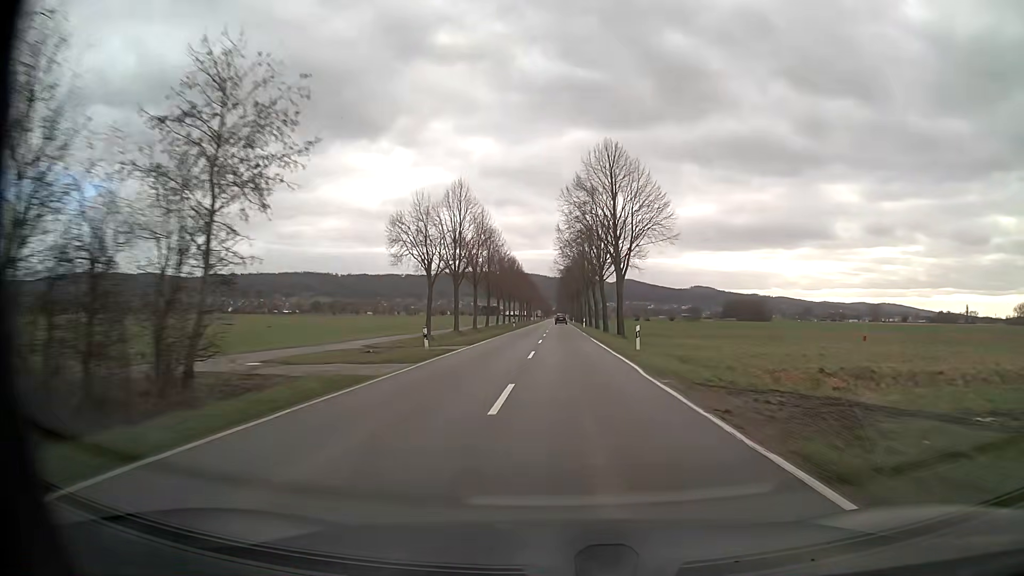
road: tertiary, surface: asphalt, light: Day
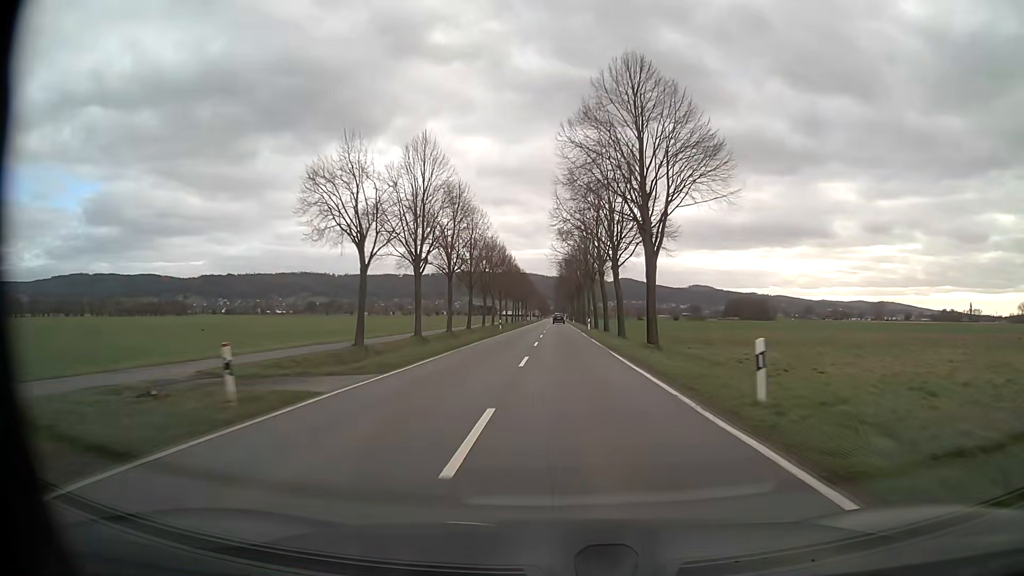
(0.0, +15.5) m; 0°
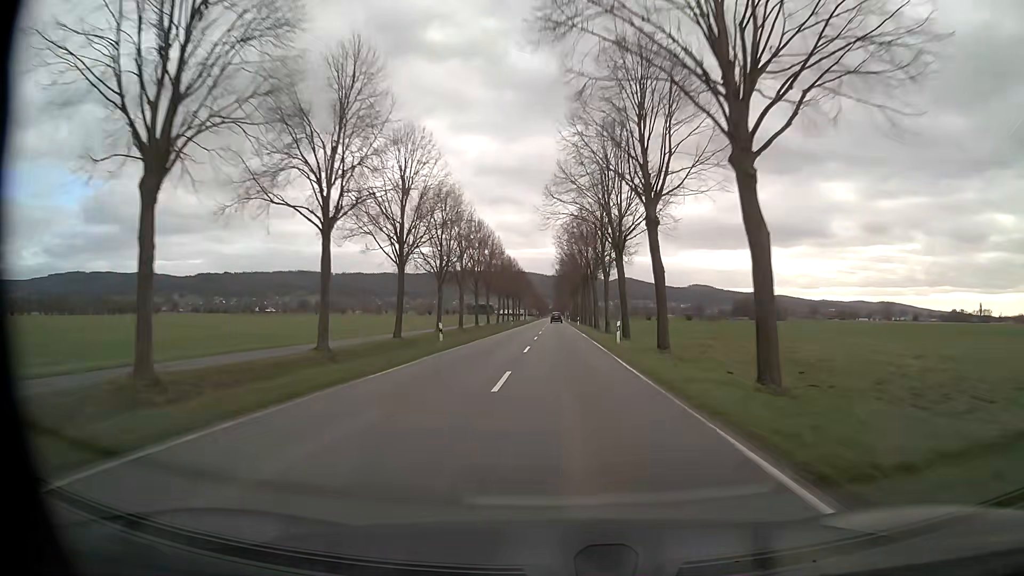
(+0.1, +29.8) m; 0°
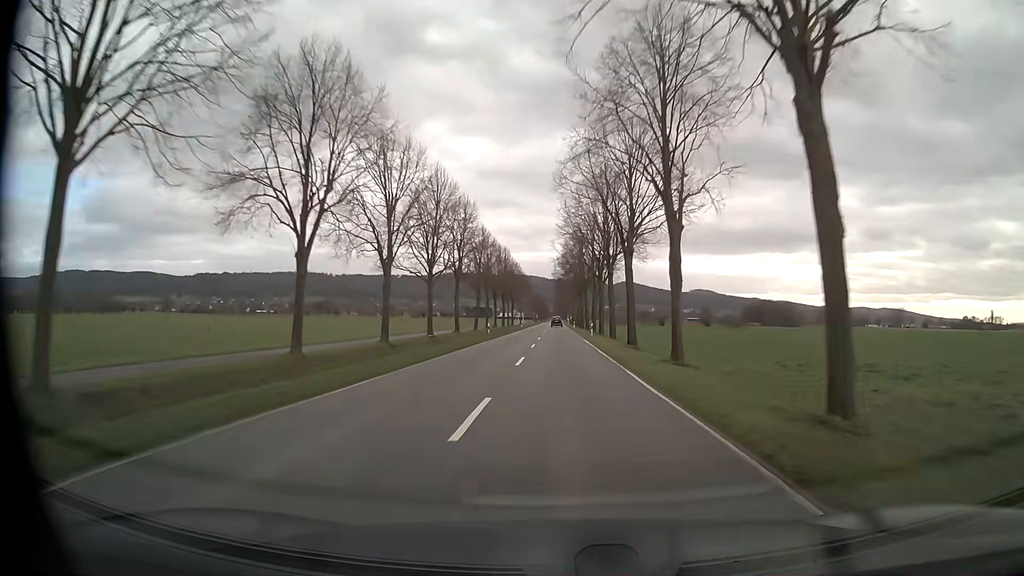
(-0.1, +28.4) m; 0°
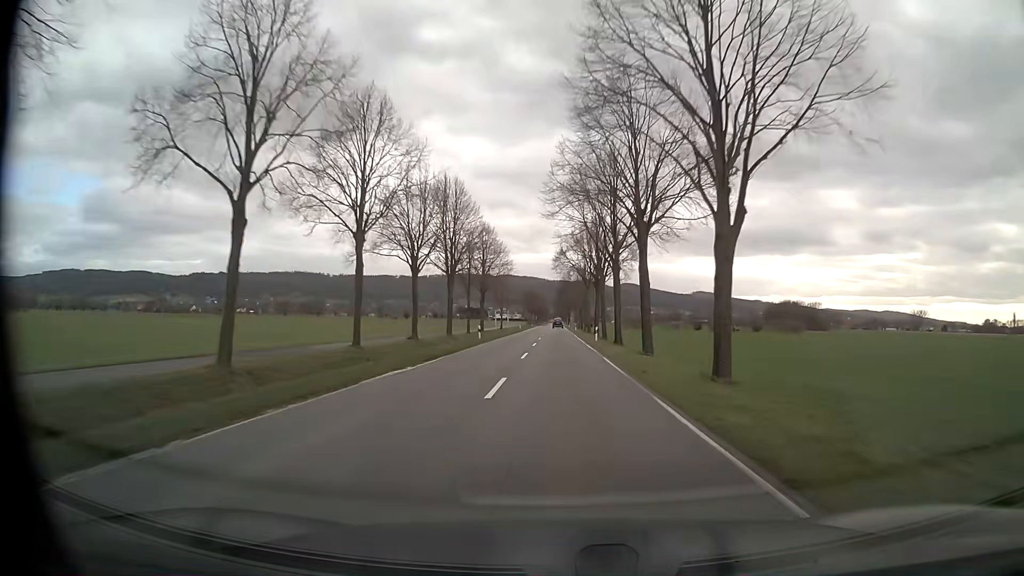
(-0.1, +56.0) m; 0°
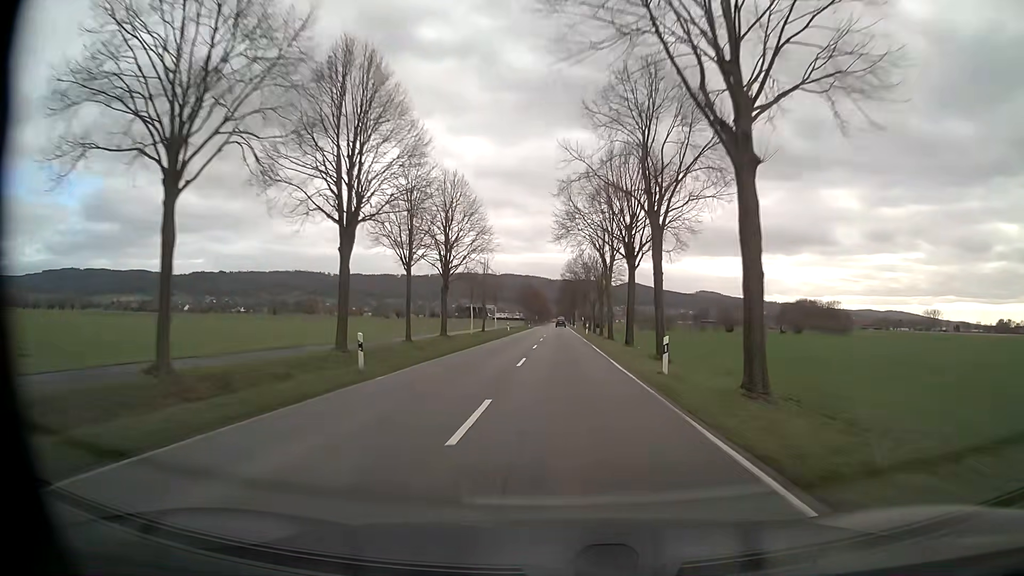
(-0.1, +28.5) m; 0°
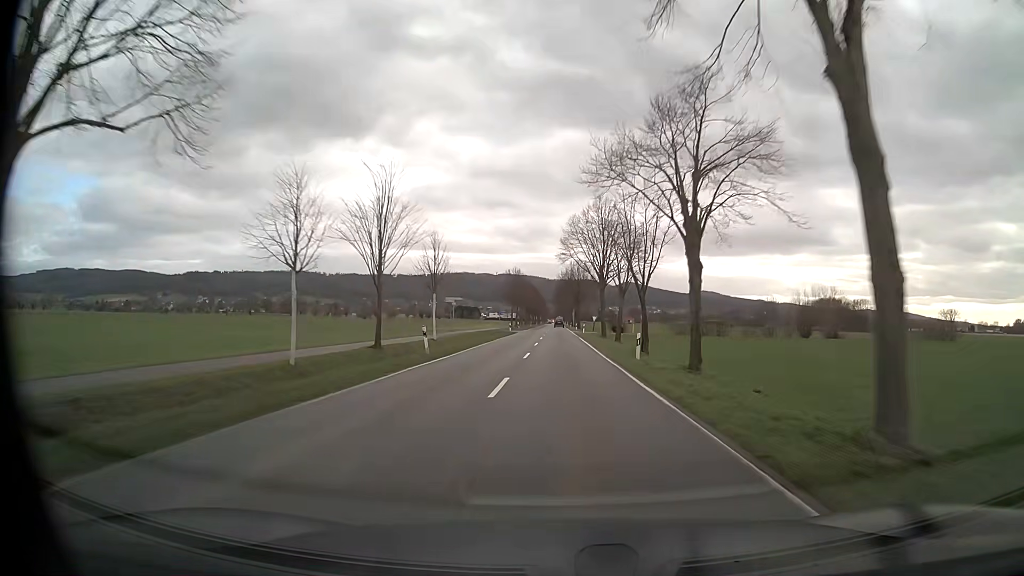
(+0.3, +44.0) m; 0°
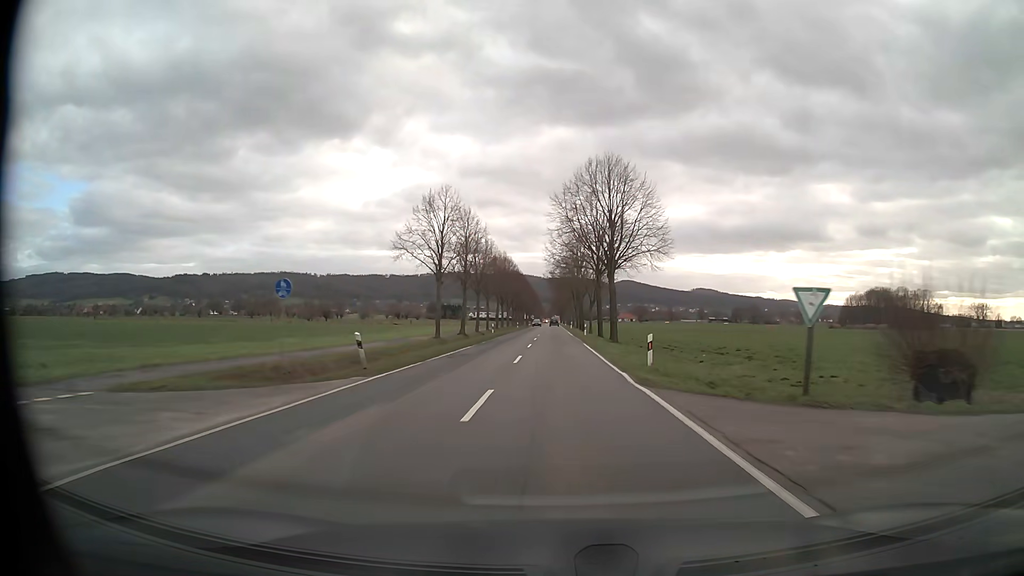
(0.0, +75.2) m; 0°
(0, +10) (0, +20) (0, +30) (0, +40) (0, +50) (0, +60) (0, +70) (0, +80) (0, +90) (-1, +100) m
